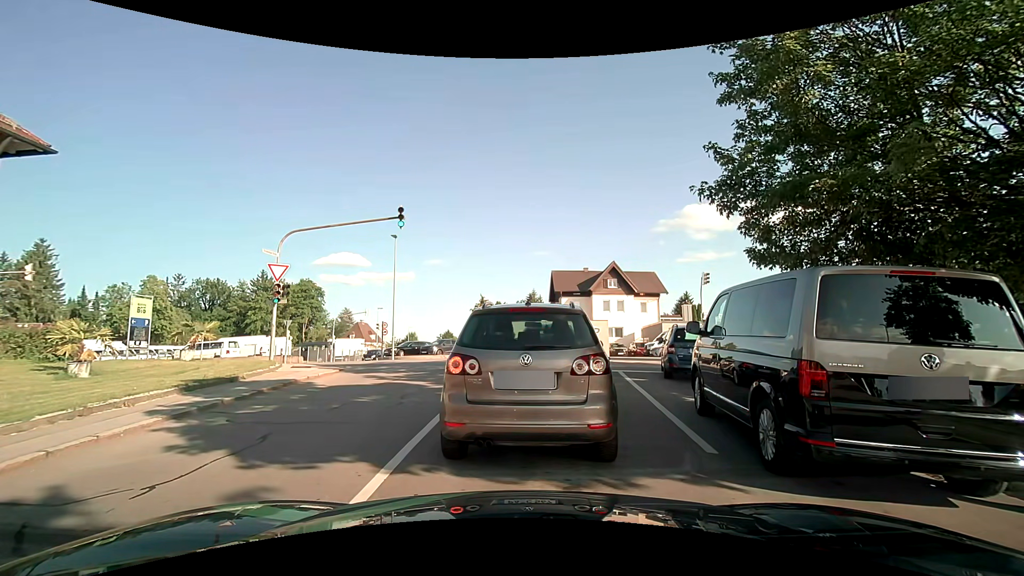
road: residential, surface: asphalt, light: Day
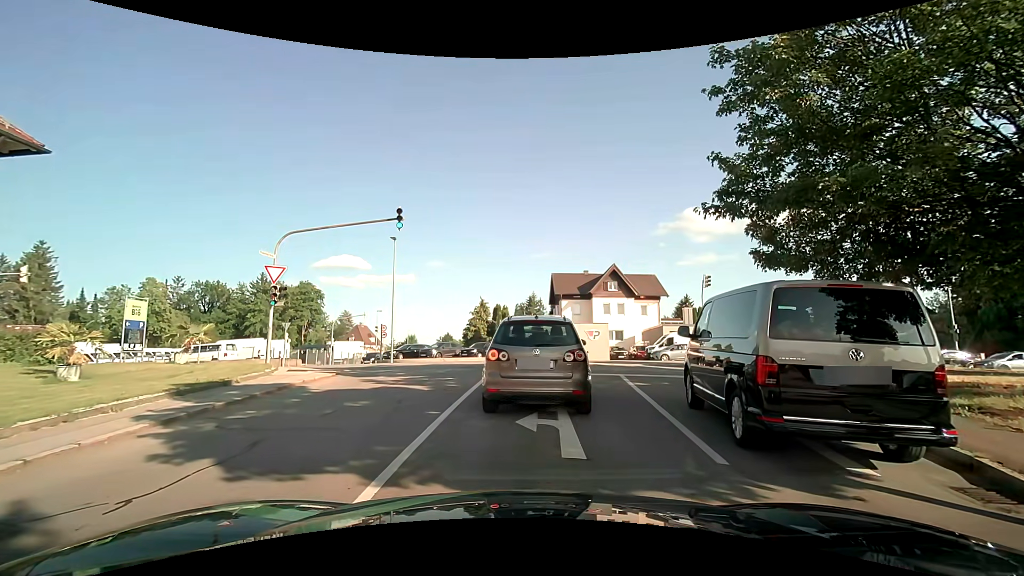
(0.0, +0.3) m; 0°
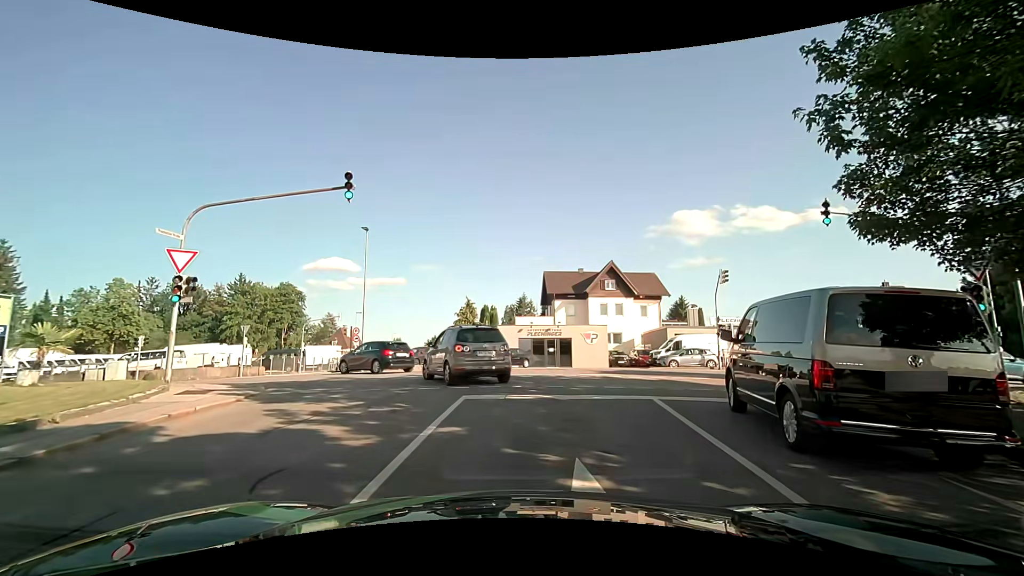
(0.0, +5.1) m; +1°
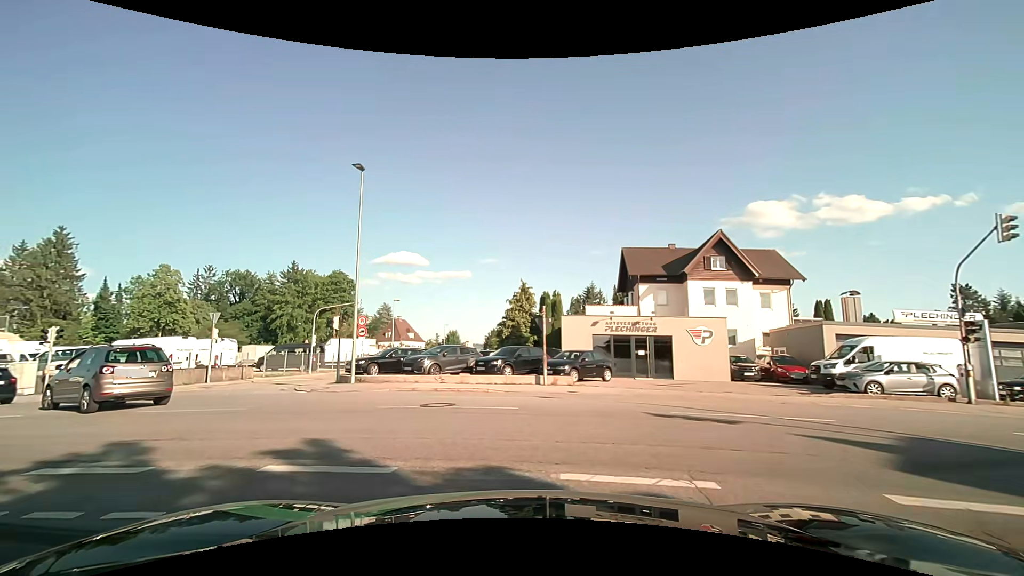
(-0.3, +13.5) m; -8°
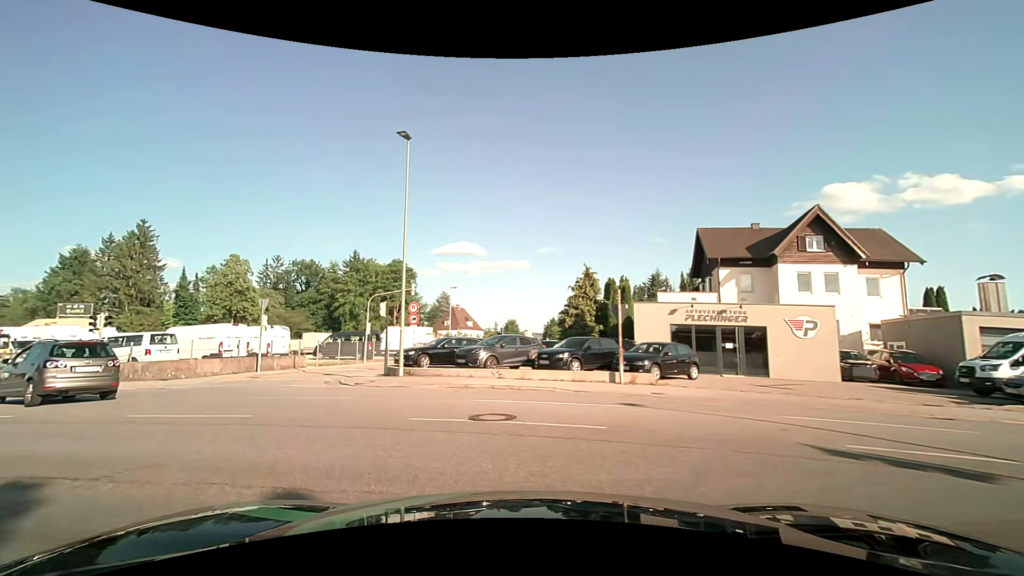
(-0.1, +3.1) m; -5°
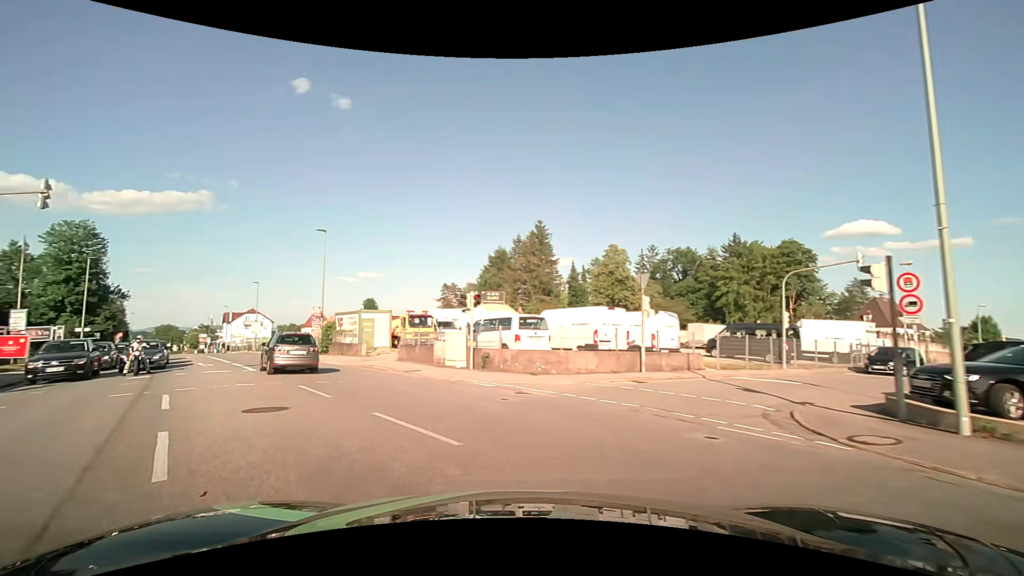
(-3.3, +9.6) m; -42°
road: tertiary
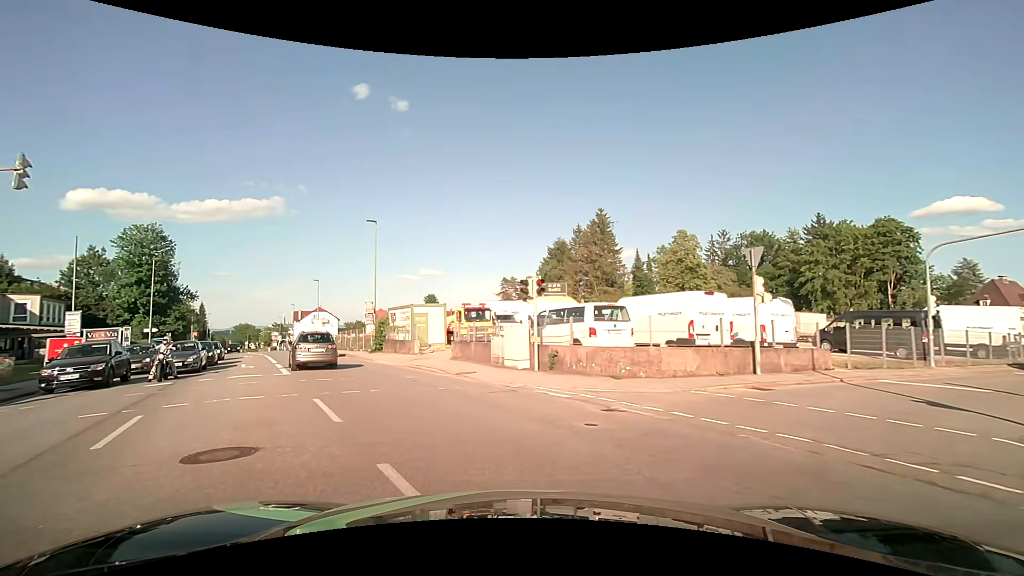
(-0.2, +3.9) m; -6°
